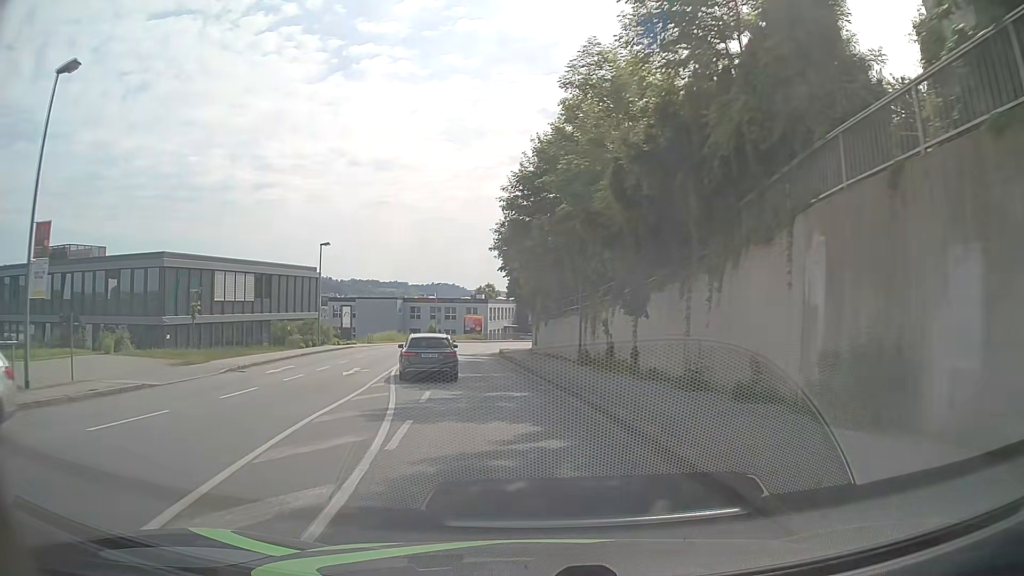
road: tertiary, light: Day
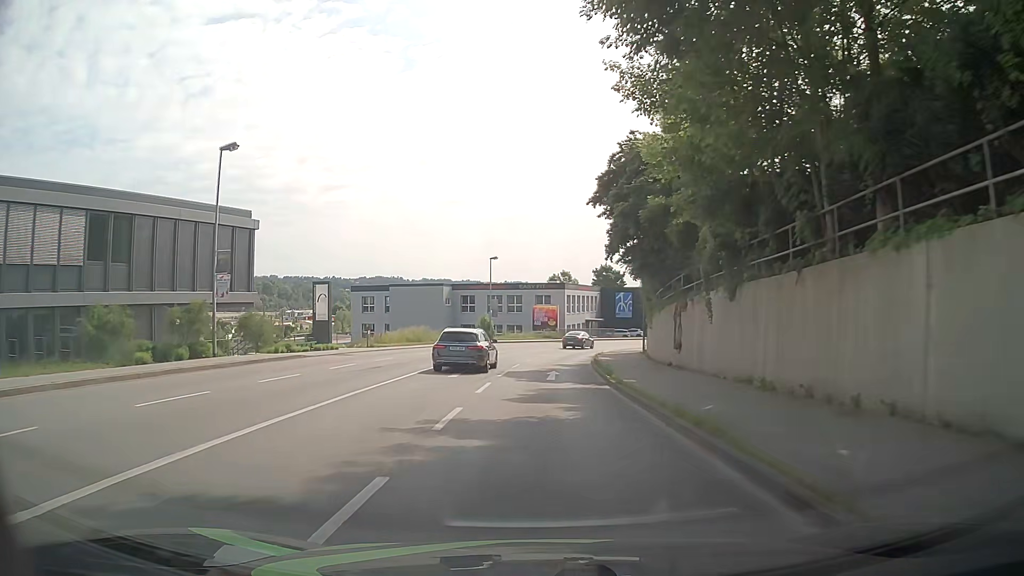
(-2.2, +28.9) m; -6°
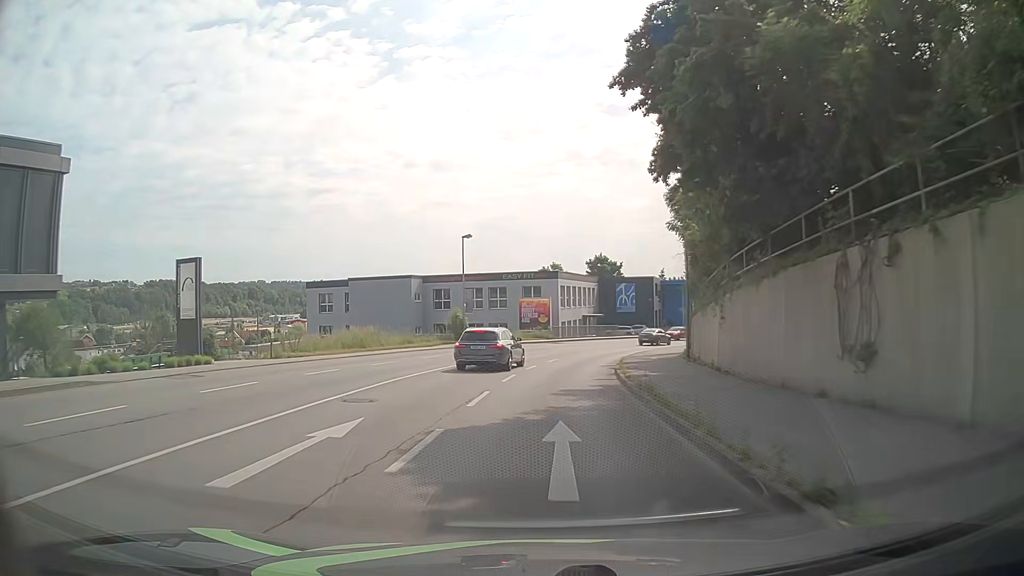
(+0.1, +14.8) m; 0°
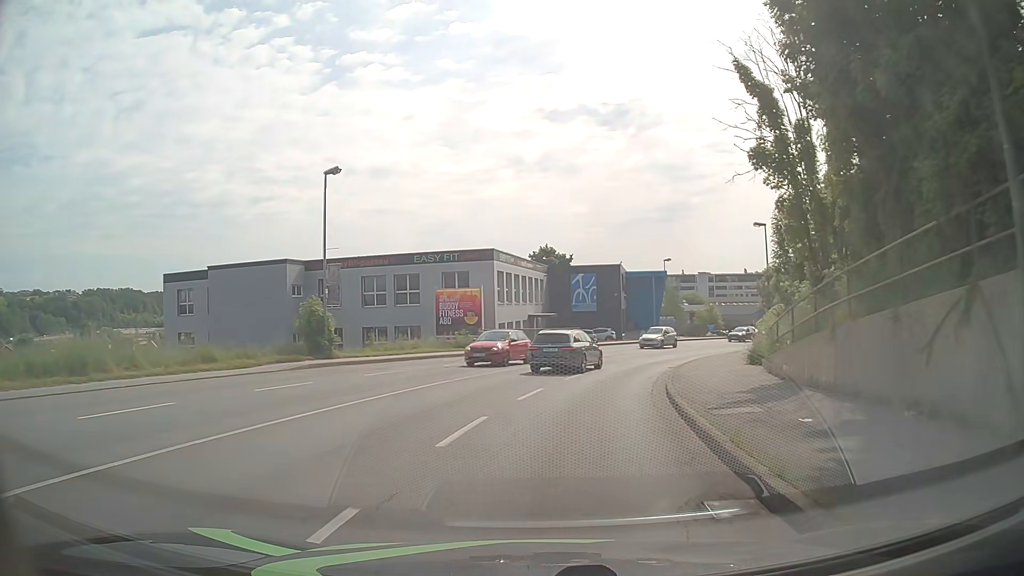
(+1.0, +22.0) m; +5°
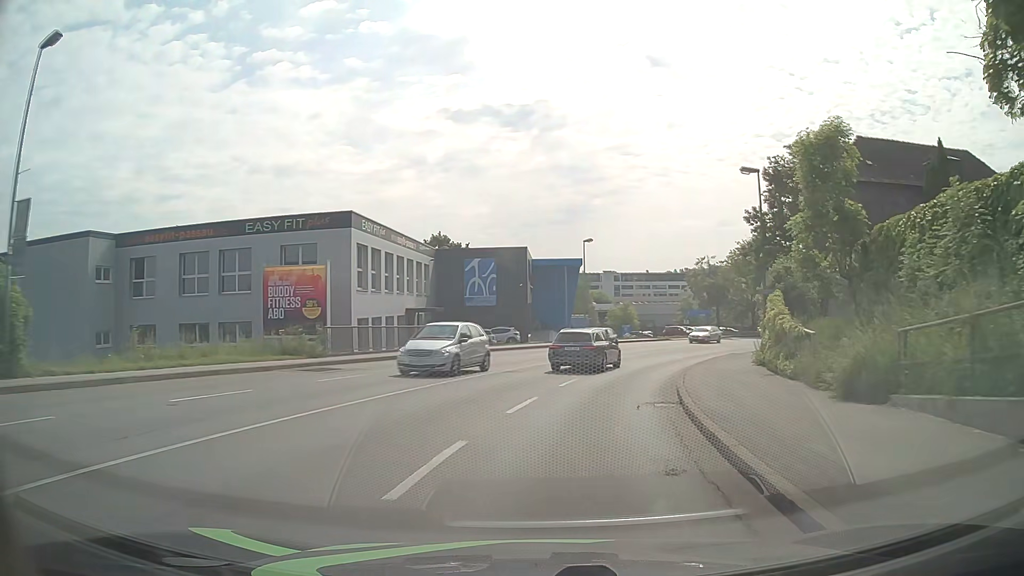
(+0.9, +14.6) m; +8°
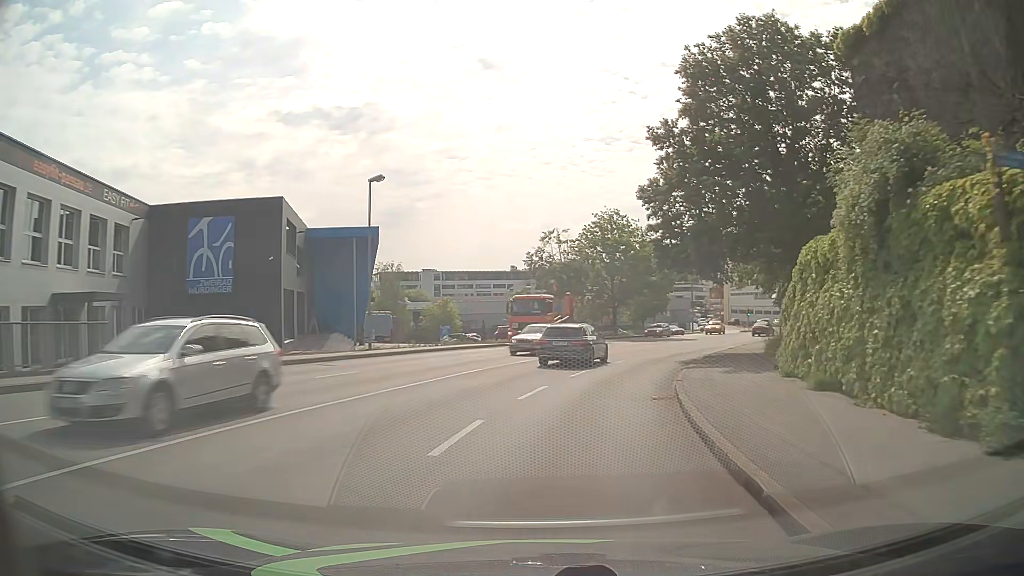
(+2.9, +21.7) m; +16°
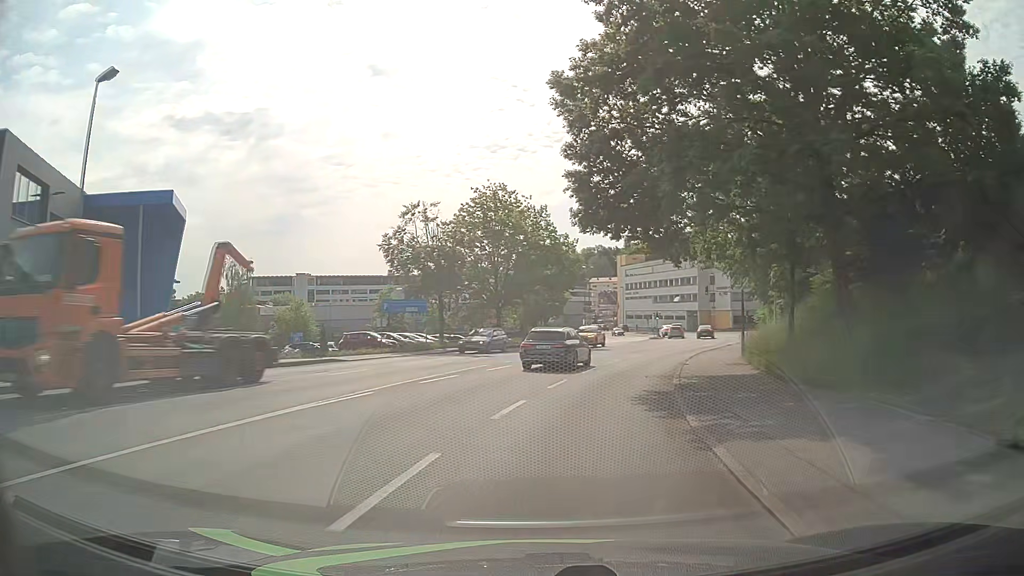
(+1.1, +14.6) m; +9°
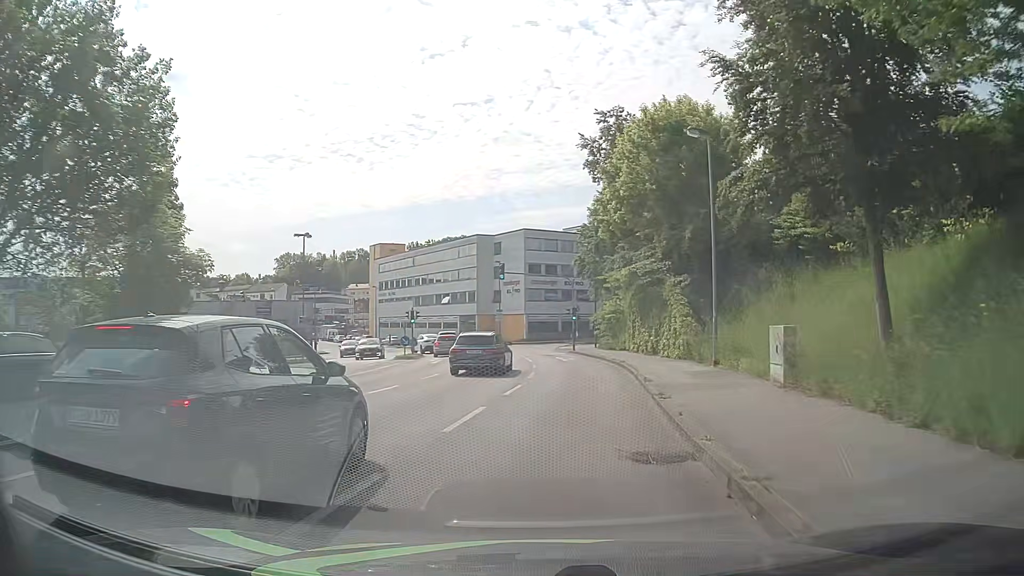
(+6.7, +35.6) m; +21°
(0, +10) (+1, +20) (+1, +30) (+1, +40) (0, +50) (-2, +60) (-4, +69) (-8, +79) (-12, +88) (-17, +96) m
